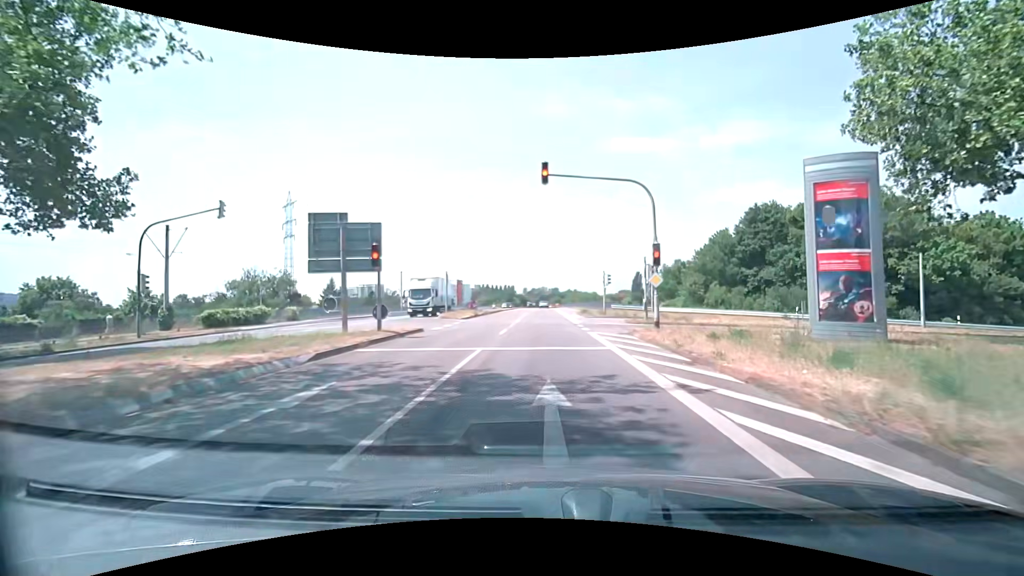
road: secondary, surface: asphalt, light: Day
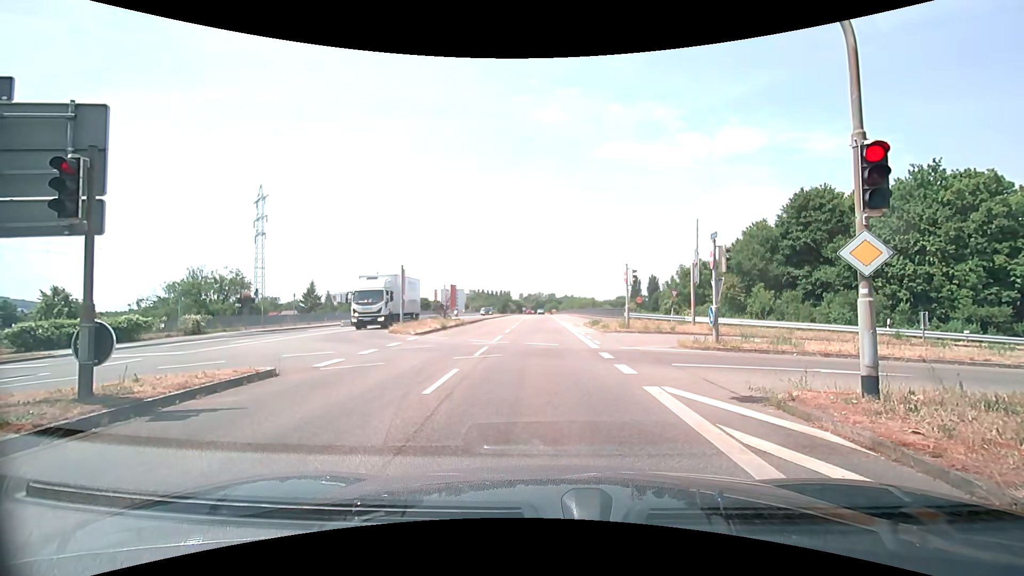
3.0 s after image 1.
(0.0, +10.6) m; 0°
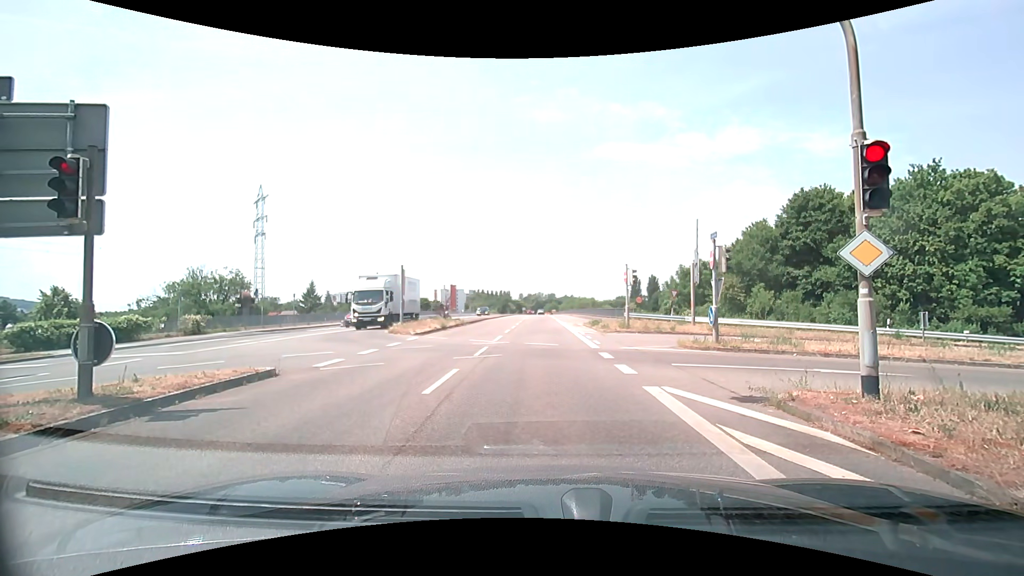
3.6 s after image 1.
(0.0, 0.0) m; 0°
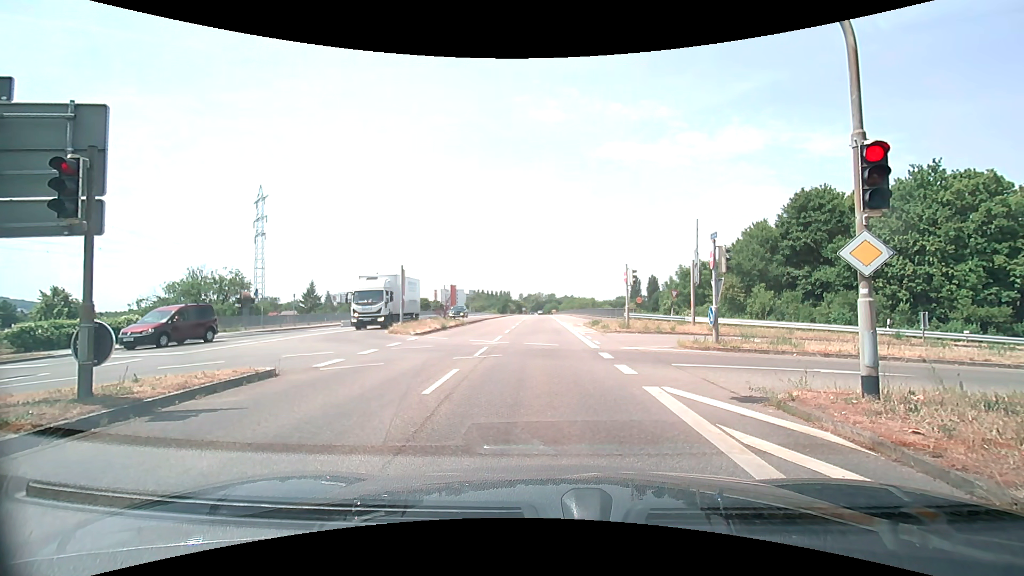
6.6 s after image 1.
(0.0, 0.0) m; 0°
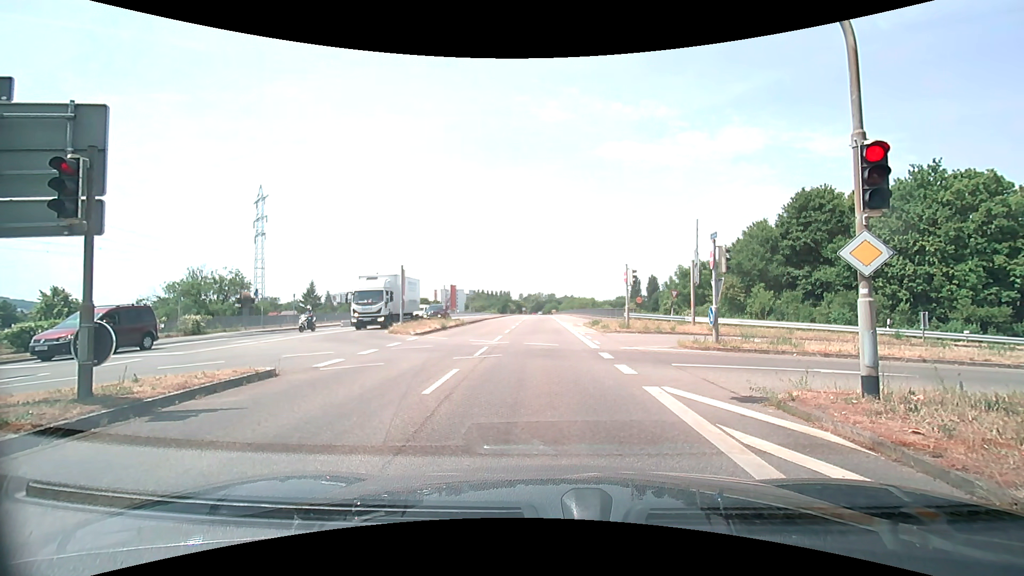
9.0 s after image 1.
(0.0, 0.0) m; 0°
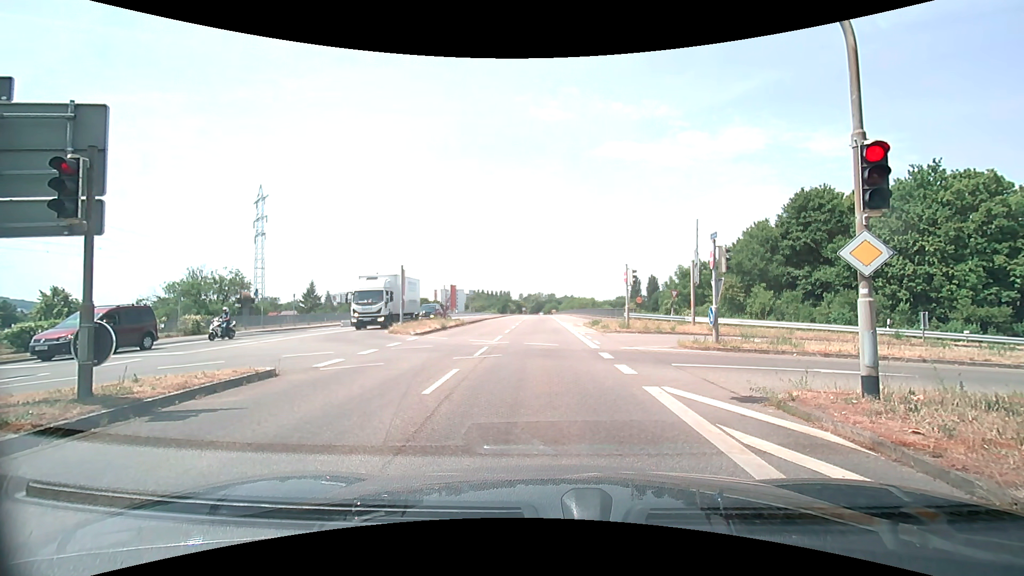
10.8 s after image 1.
(0.0, 0.0) m; 0°
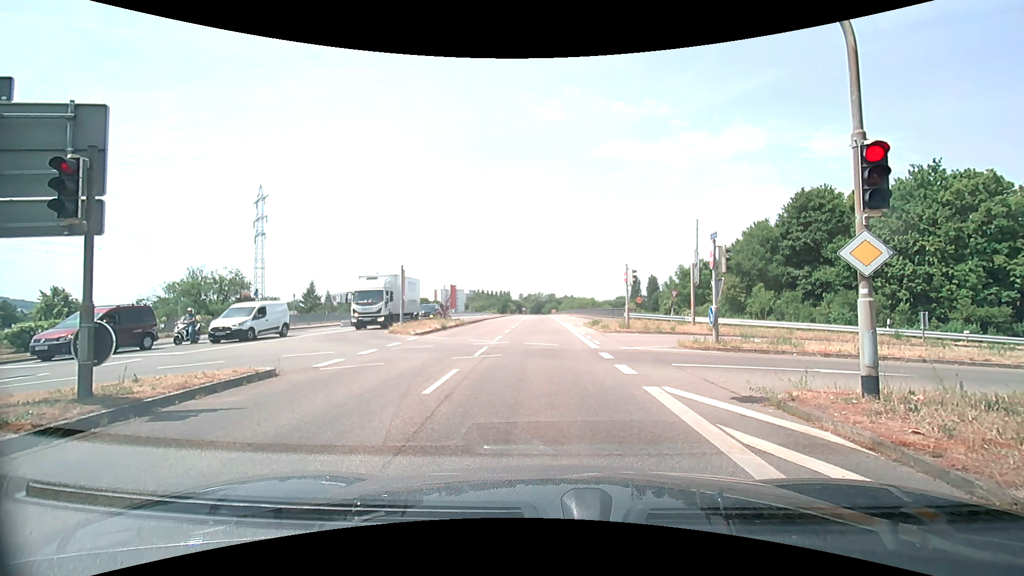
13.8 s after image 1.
(0.0, 0.0) m; 0°
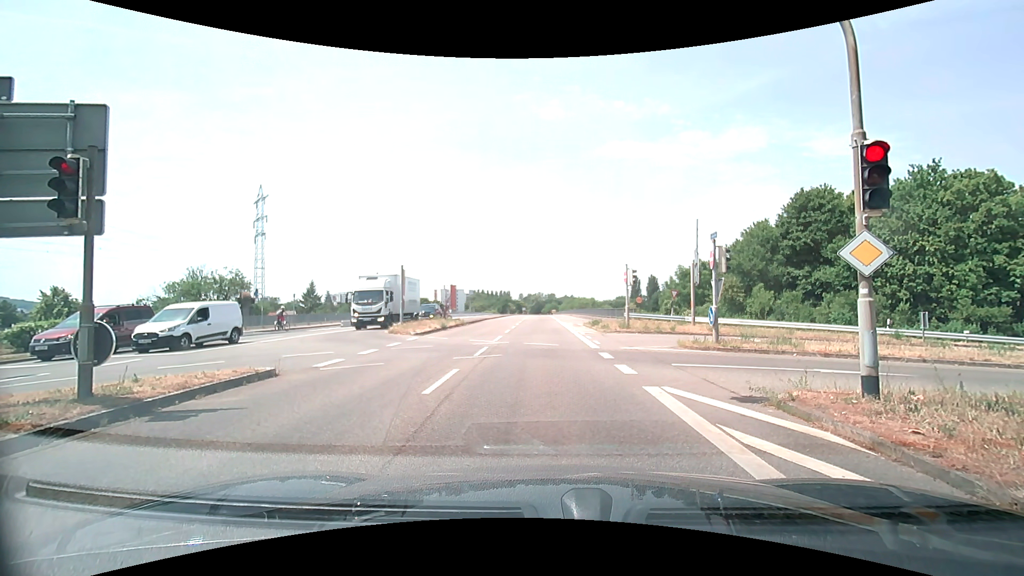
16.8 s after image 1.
(0.0, 0.0) m; 0°
(0, +10) (0, +20) (0, +30) (0, +40) (0, +50) (0, +60) (0, +70) (0, +80) (0, +90) (-1, +100) m
